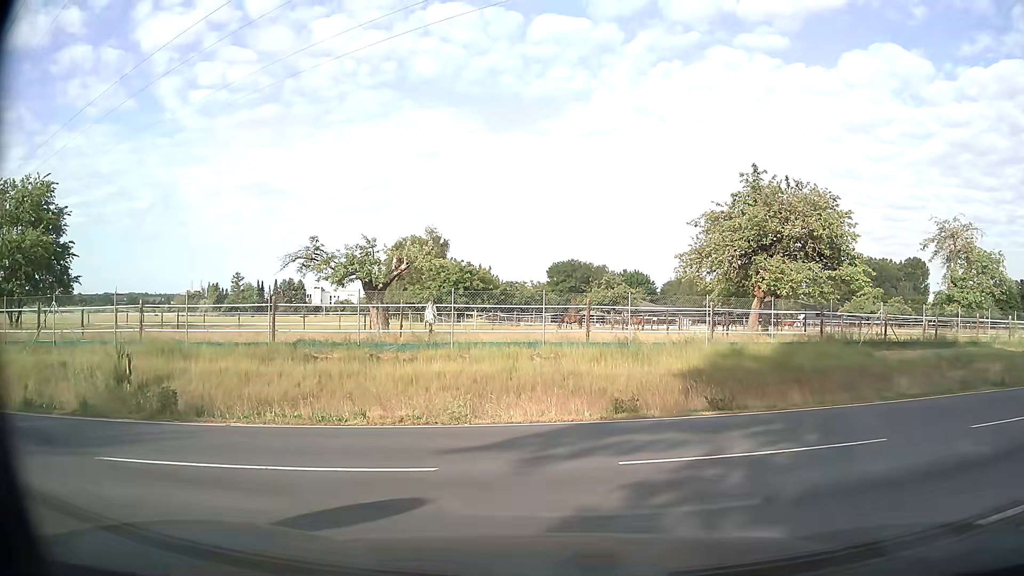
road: secondary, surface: asphalt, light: Day
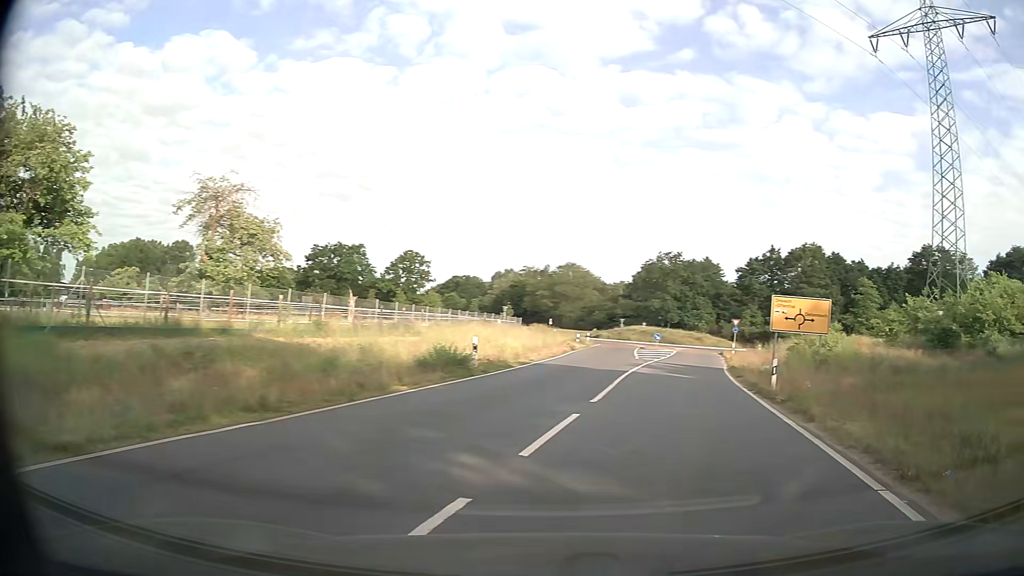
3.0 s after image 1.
(+4.1, +8.2) m; +62°
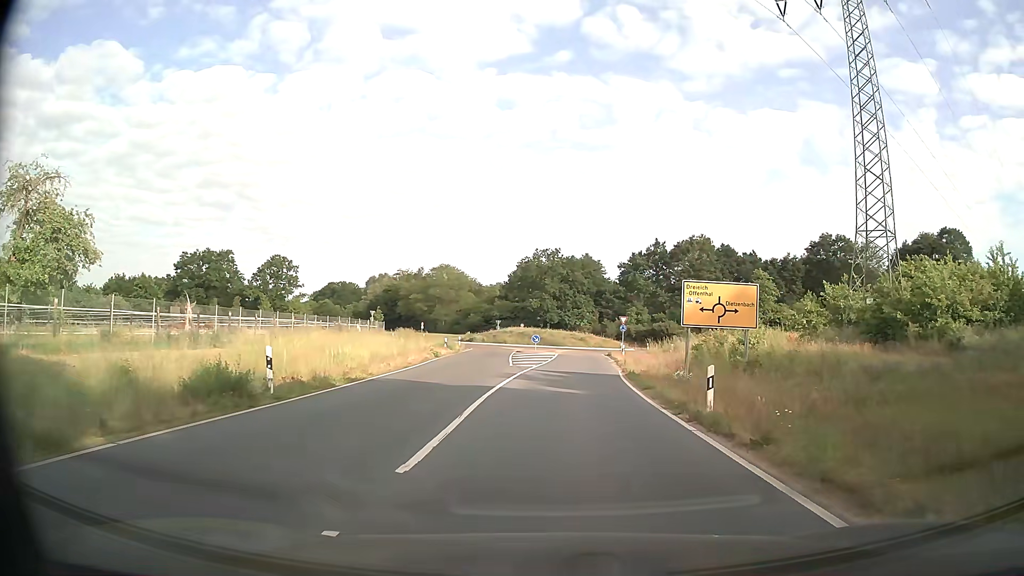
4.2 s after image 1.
(+1.0, +6.8) m; +10°
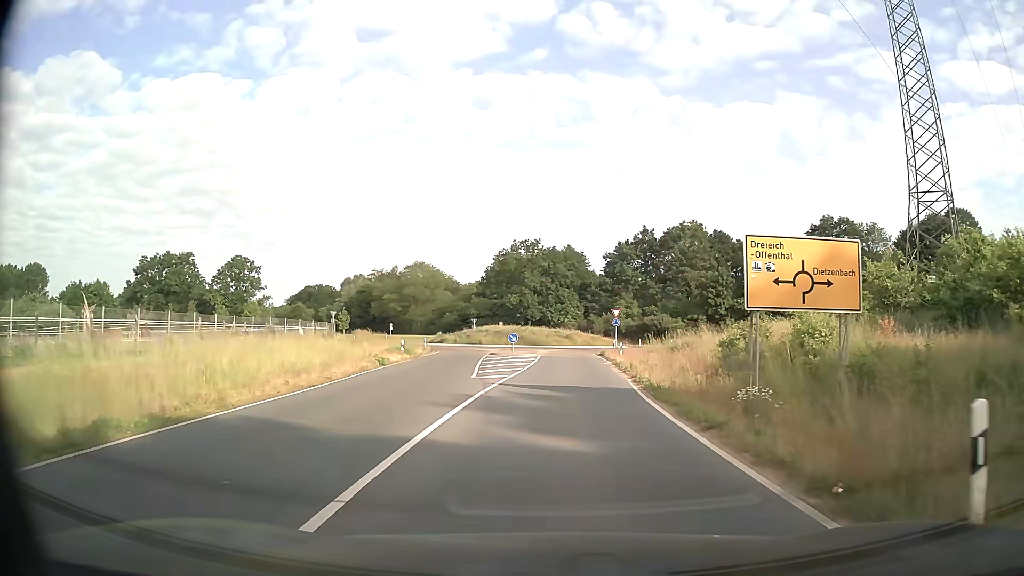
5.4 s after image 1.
(+0.2, +9.5) m; +2°
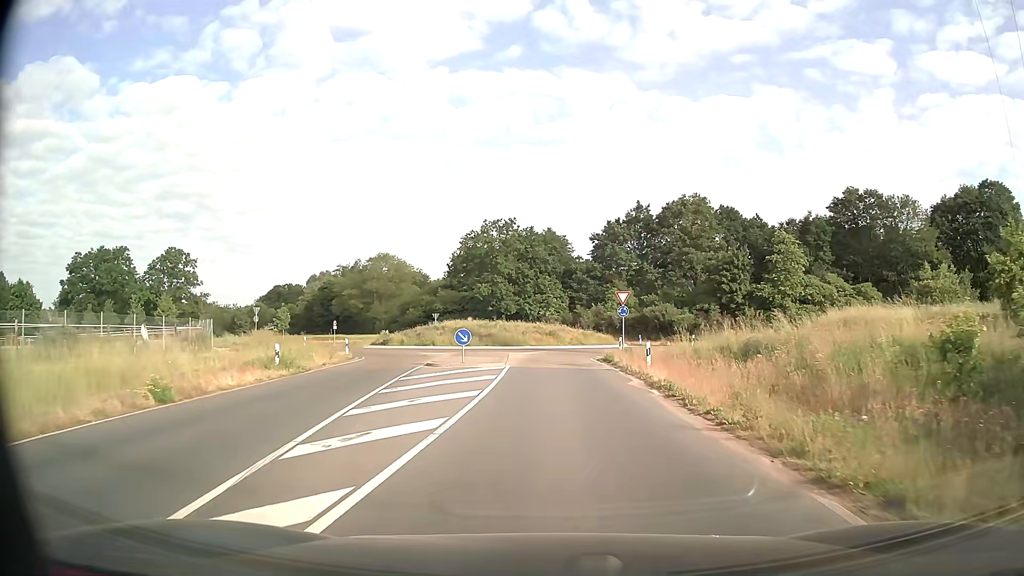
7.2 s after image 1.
(+0.2, +16.9) m; +2°
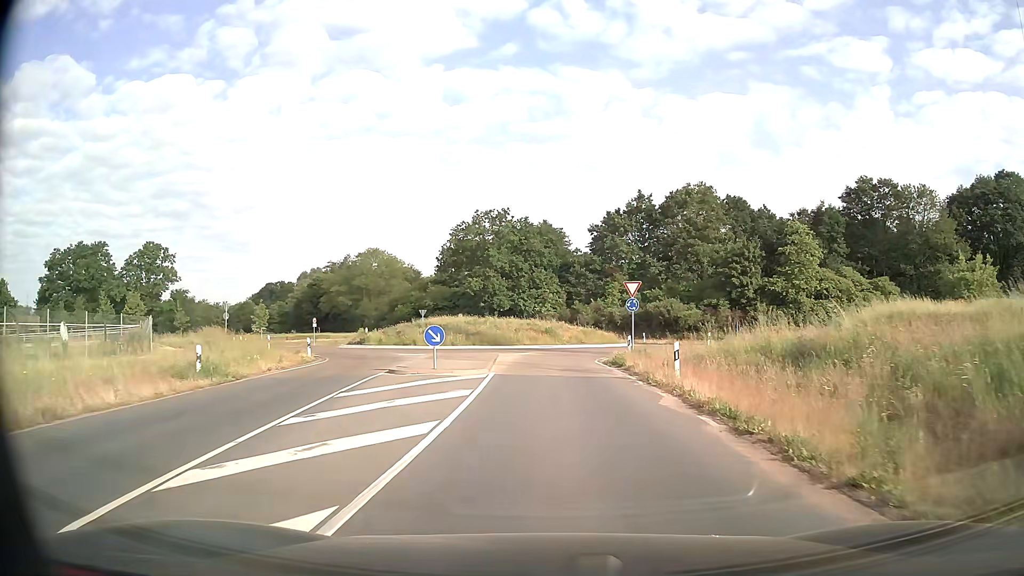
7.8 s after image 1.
(0.0, +5.6) m; 0°
(0, +10) (0, +20) (+1, +30) (+4, +39) (+11, +46) (+21, +50) (+30, +51) (+40, +52) (+50, +53) (+60, +53) m
